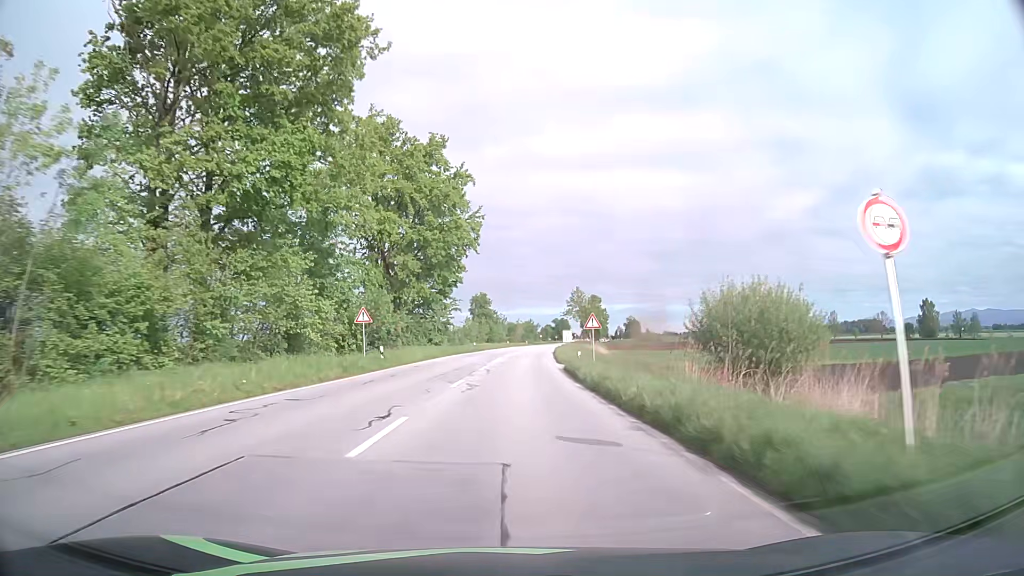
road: primary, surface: asphalt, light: Day
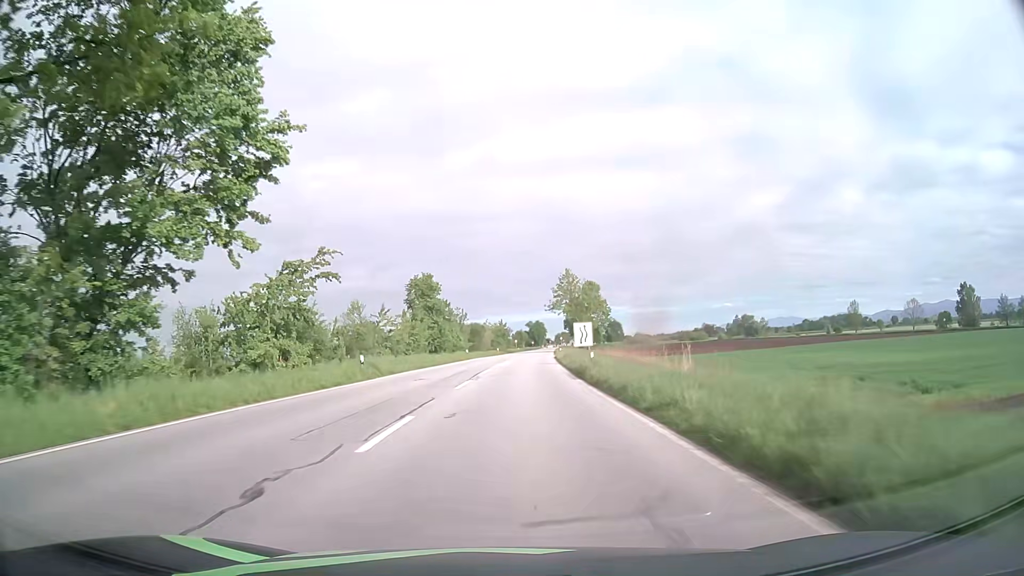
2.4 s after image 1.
(+1.2, +49.3) m; +2°
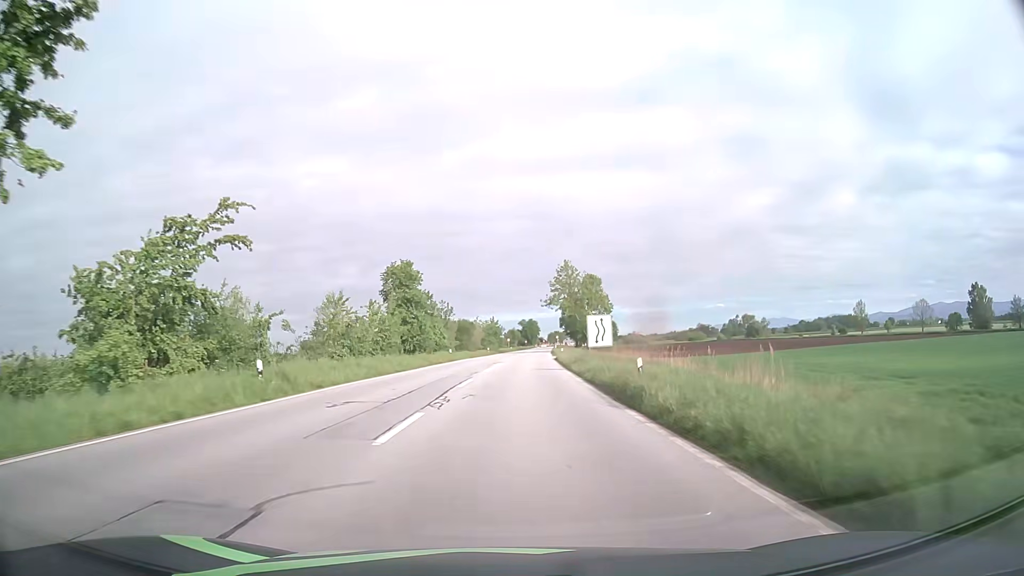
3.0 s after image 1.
(+0.1, +11.7) m; +1°
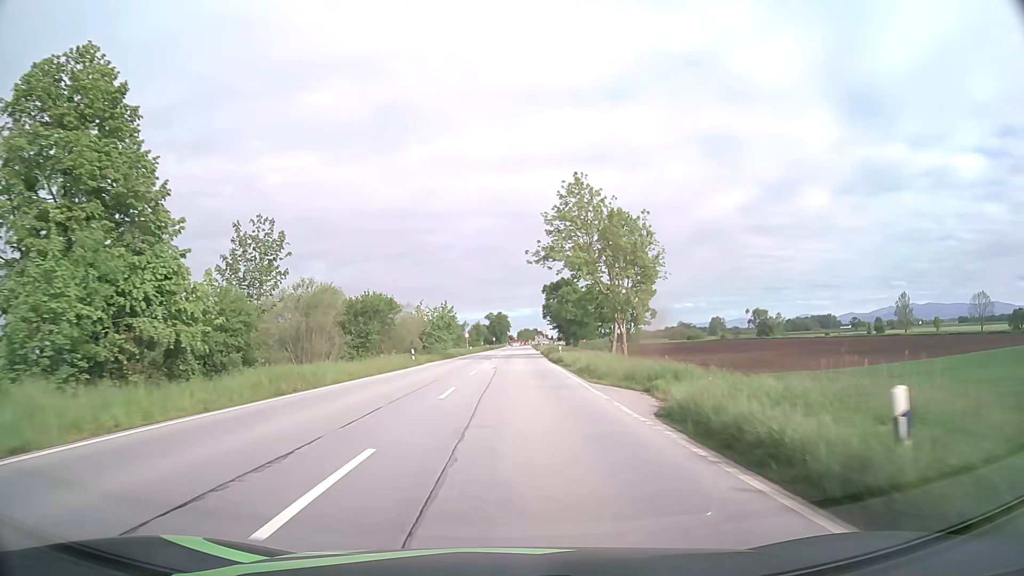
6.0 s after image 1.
(+1.3, +54.7) m; +3°
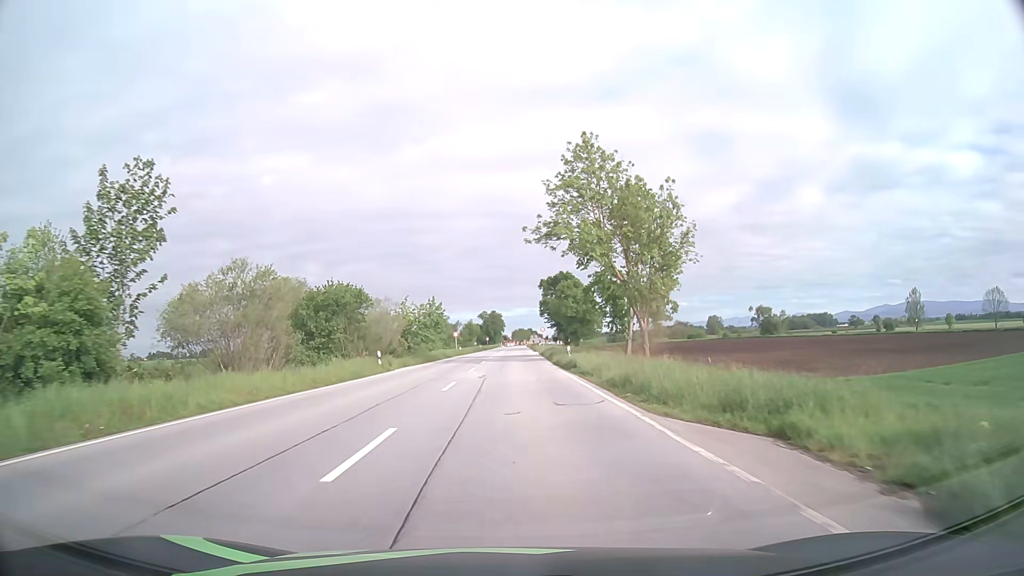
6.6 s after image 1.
(+0.1, +10.2) m; 0°
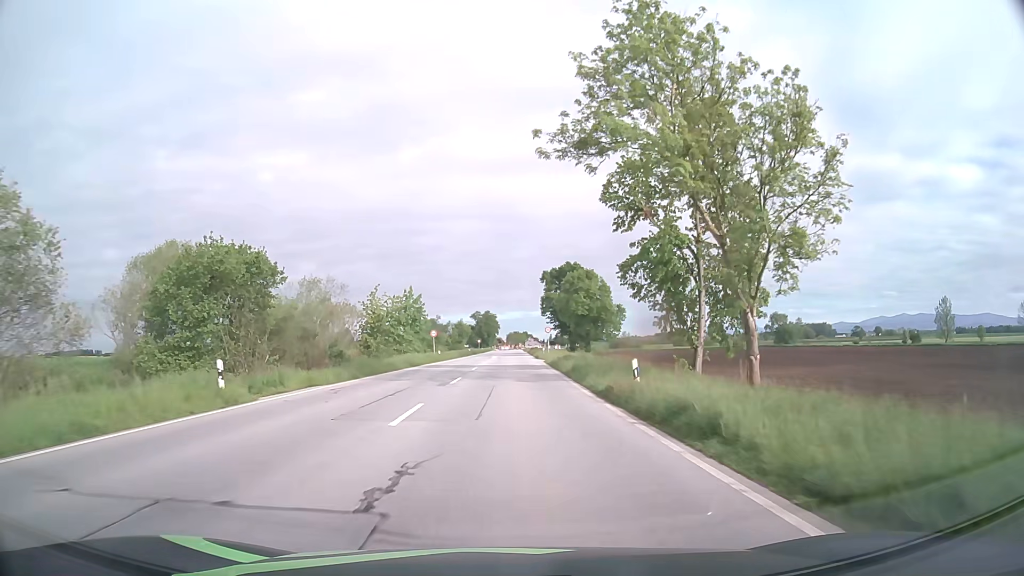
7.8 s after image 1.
(+0.1, +19.8) m; +1°
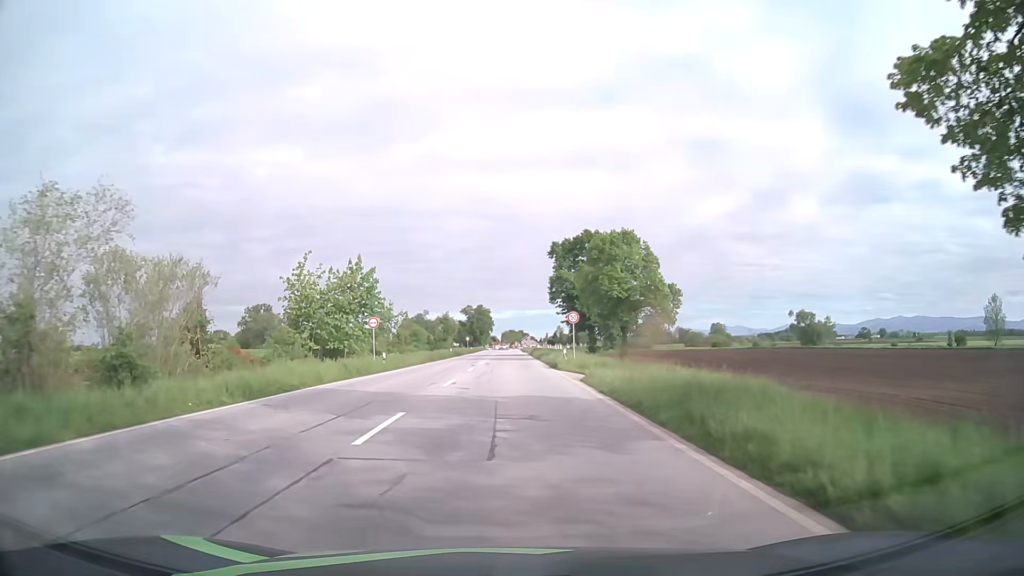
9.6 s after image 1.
(+0.1, +27.1) m; 0°
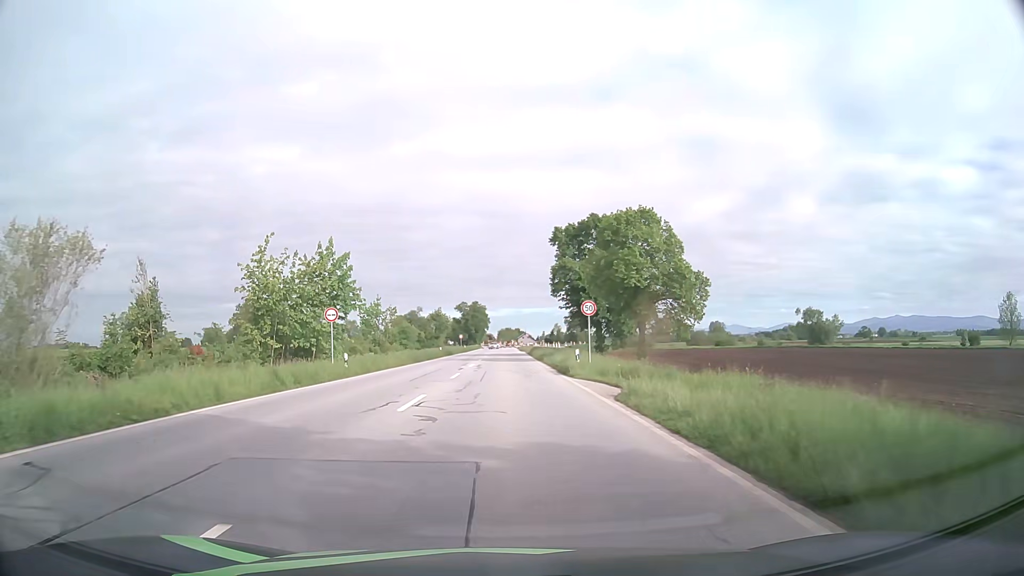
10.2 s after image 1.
(0.0, +8.1) m; 0°
(0, +10) (0, +20) (0, +30) (0, +40) (0, +50) (0, +60) (0, +70) (0, +80) (0, +90) (0, +100) m
